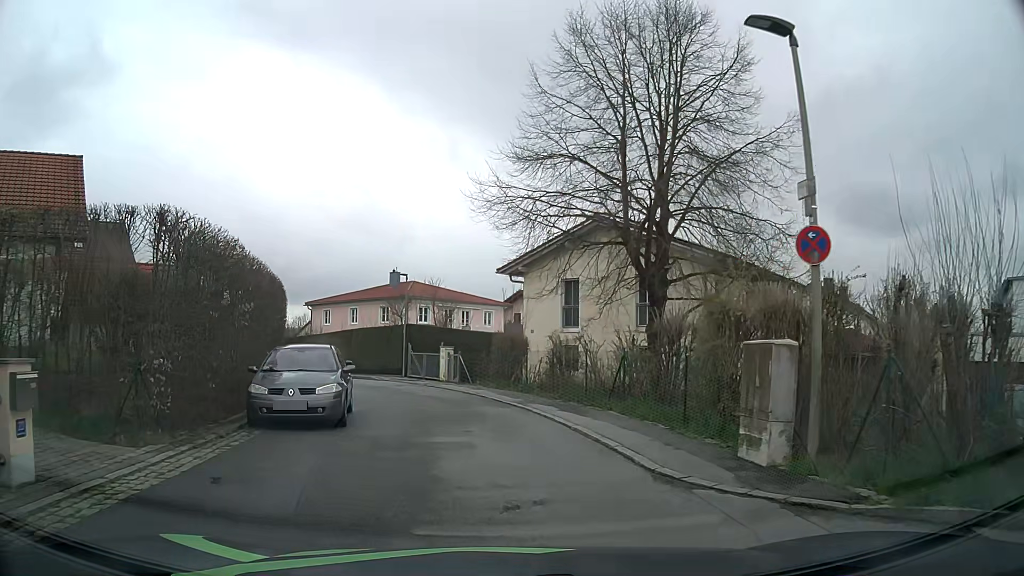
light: Day
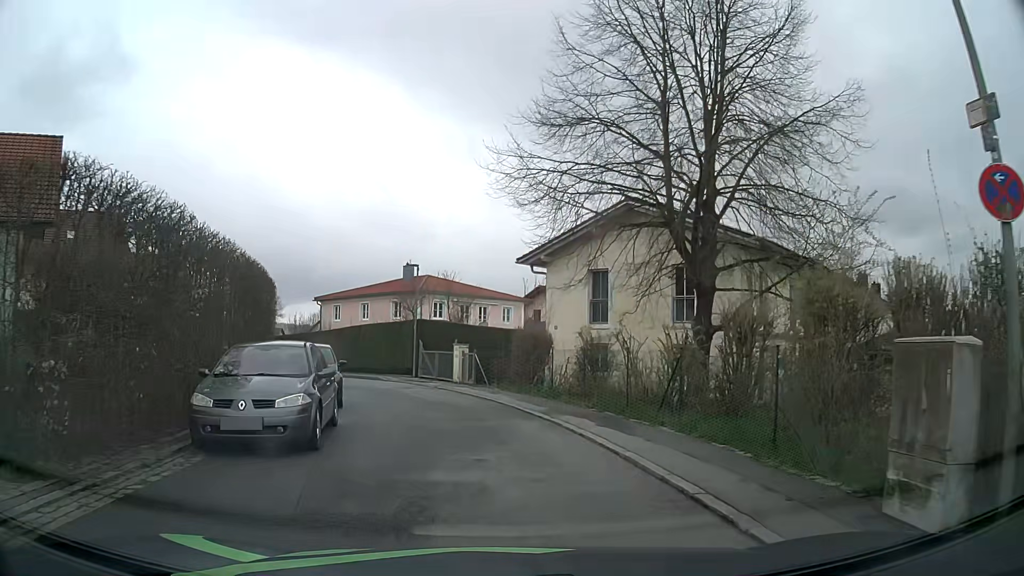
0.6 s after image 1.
(0.0, +2.9) m; -1°
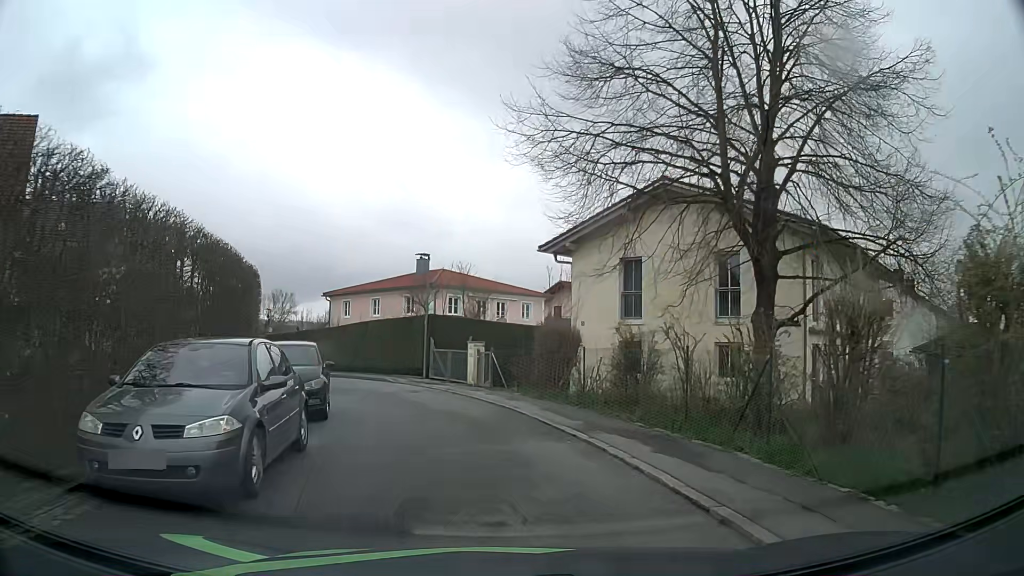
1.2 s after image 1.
(-0.1, +3.0) m; -2°
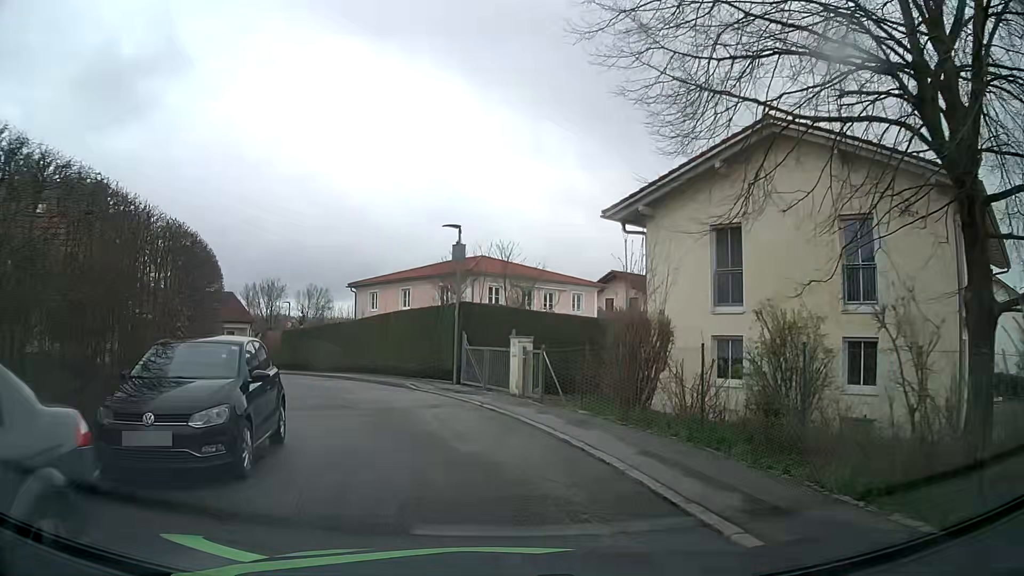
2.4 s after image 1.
(-0.2, +6.0) m; -3°
